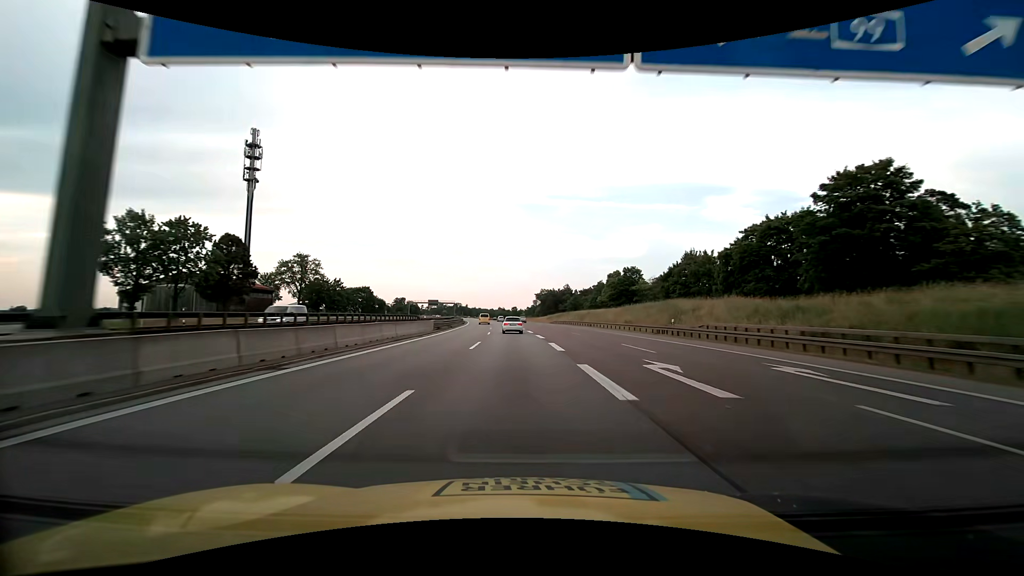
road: motorway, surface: asphalt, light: Day
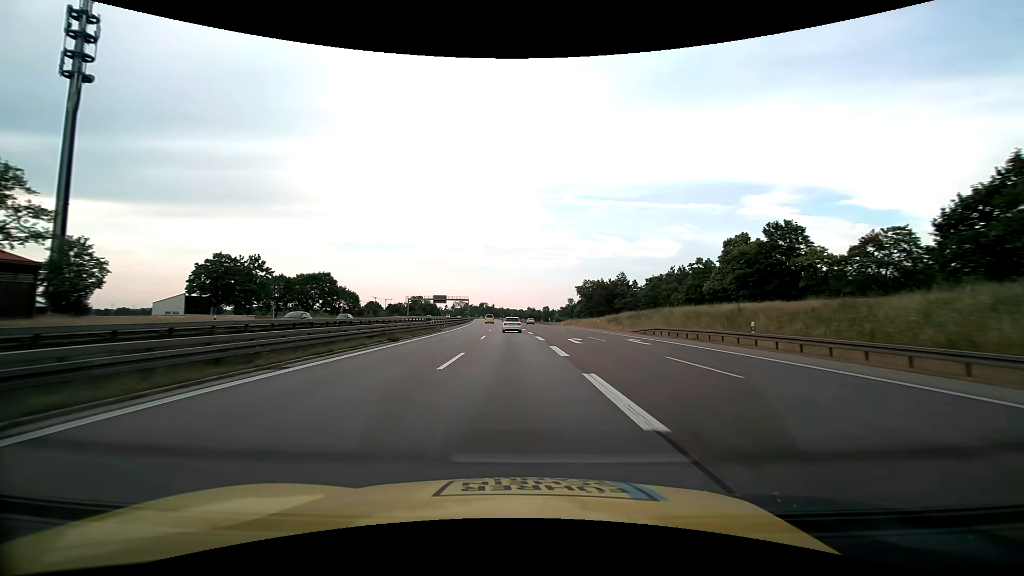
(-1.8, +62.4) m; -3°
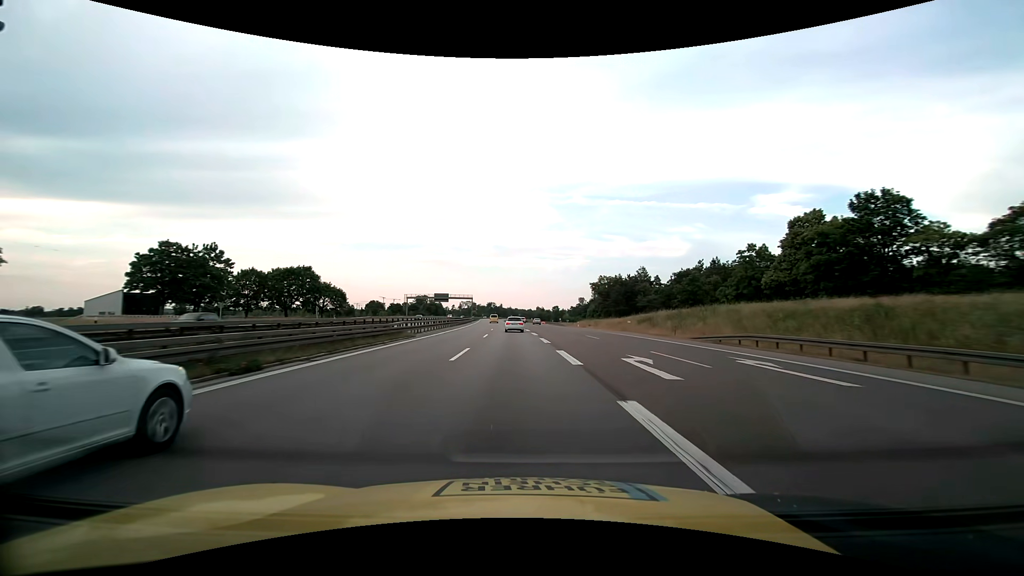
(-0.1, +15.8) m; -1°
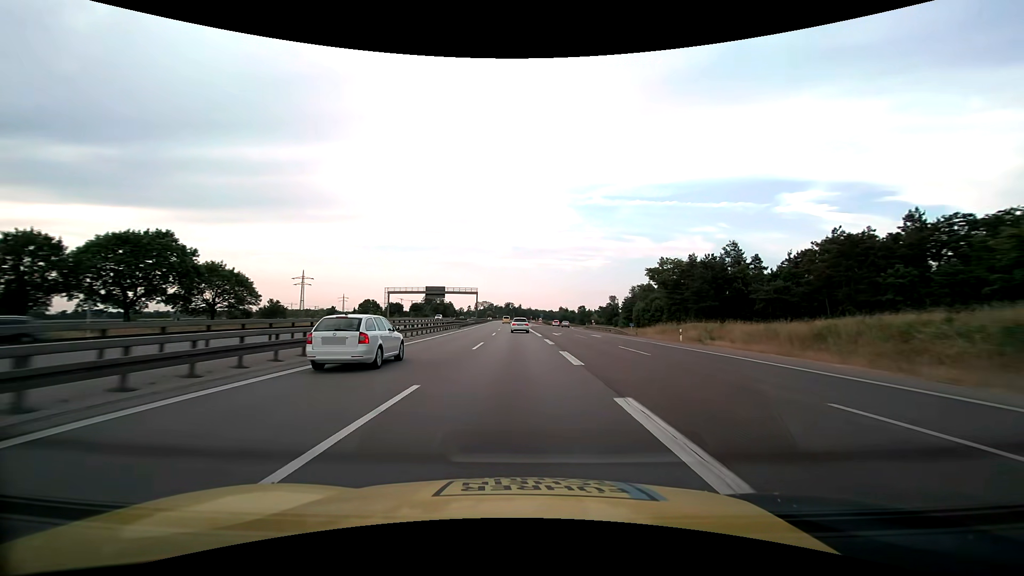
(-1.1, +47.7) m; -2°
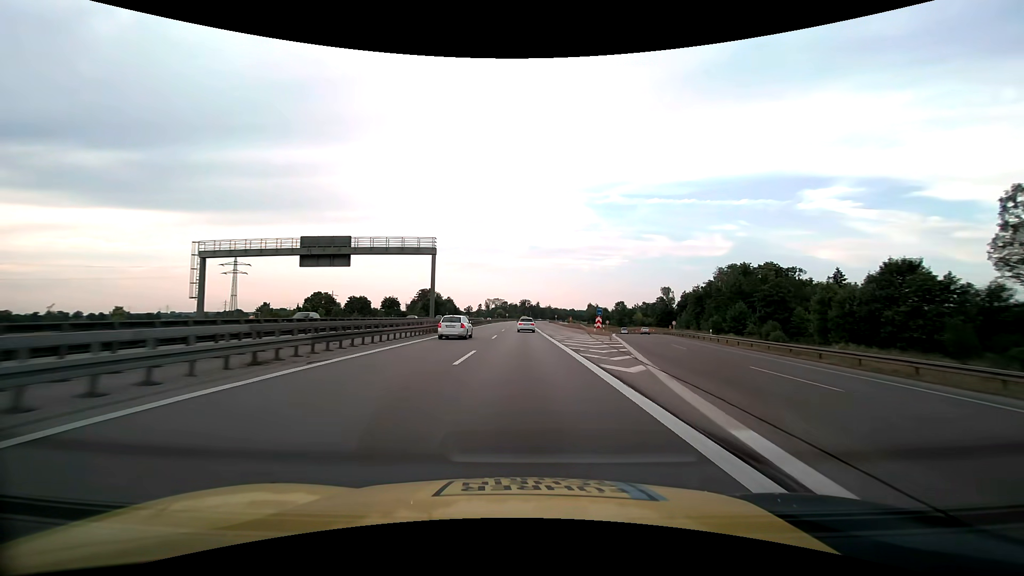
(-2.0, +80.4) m; -2°
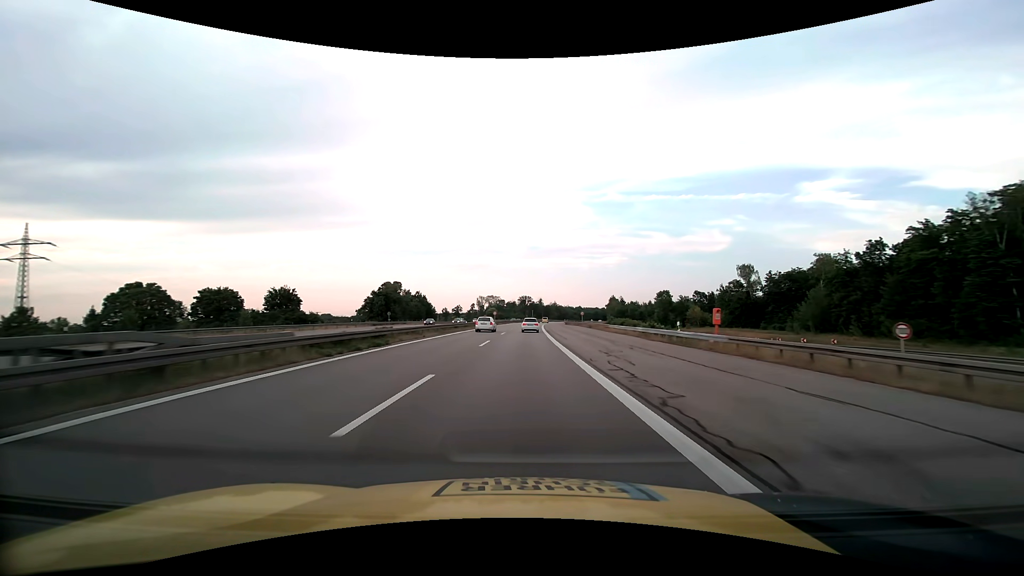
(-0.1, +81.3) m; 0°
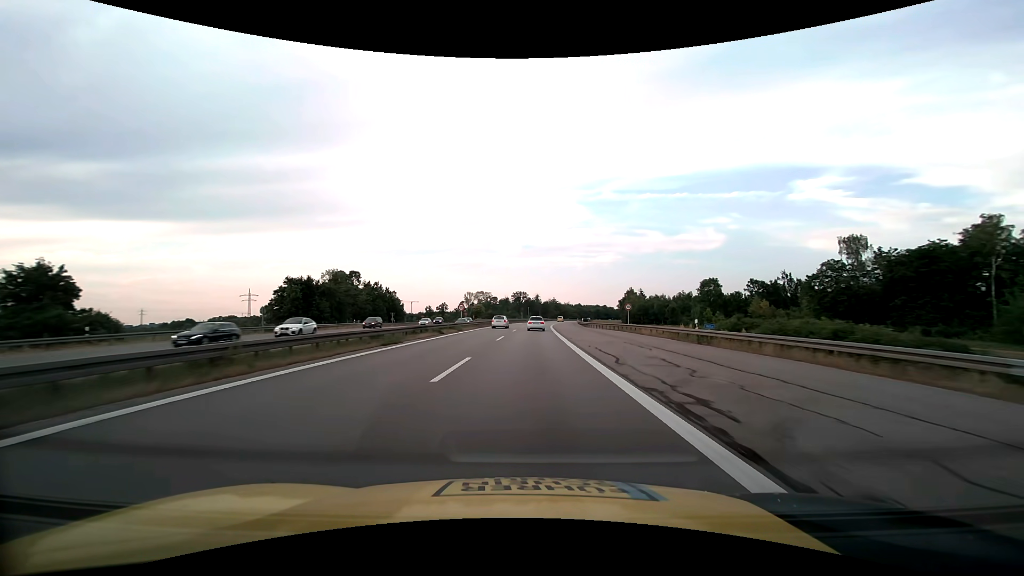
(+0.2, +49.5) m; 0°
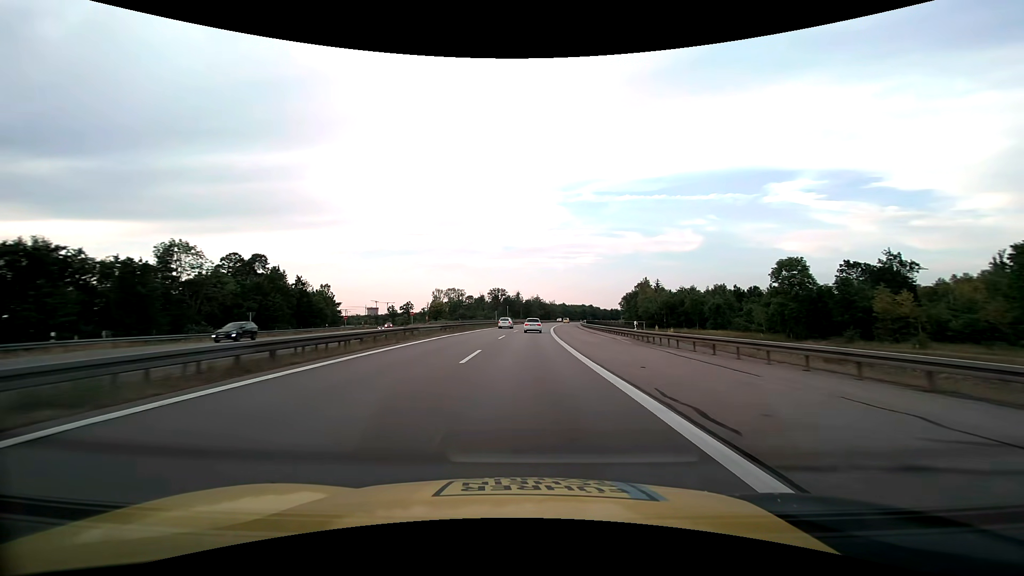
(+0.9, +49.4) m; +2°
(0, +10) (0, +20) (0, +30) (+1, +40) (+1, +50) (+1, +60) (+2, +70) (+3, +80) (+3, +90) (+4, +100) m
